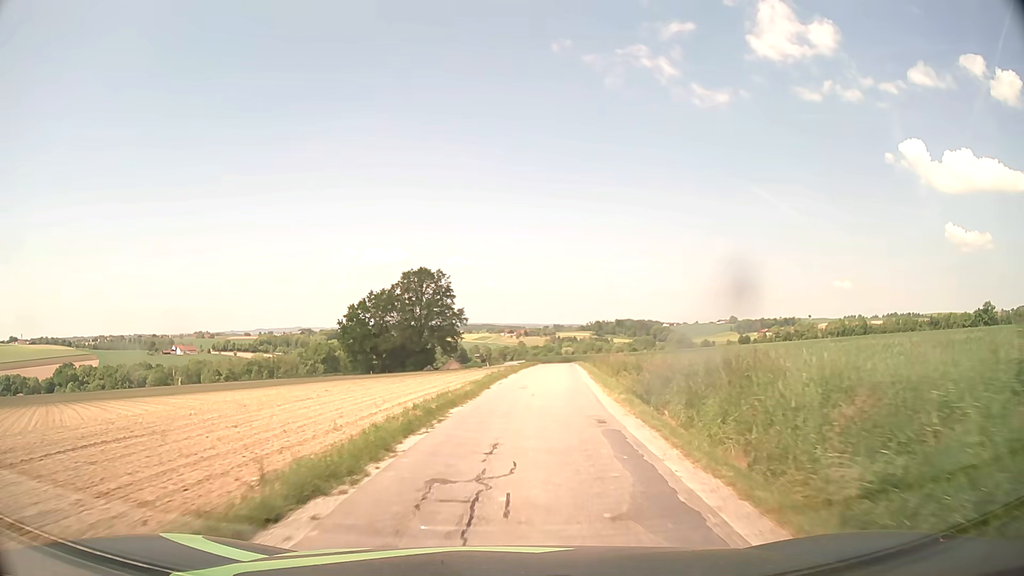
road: unclassified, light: Day
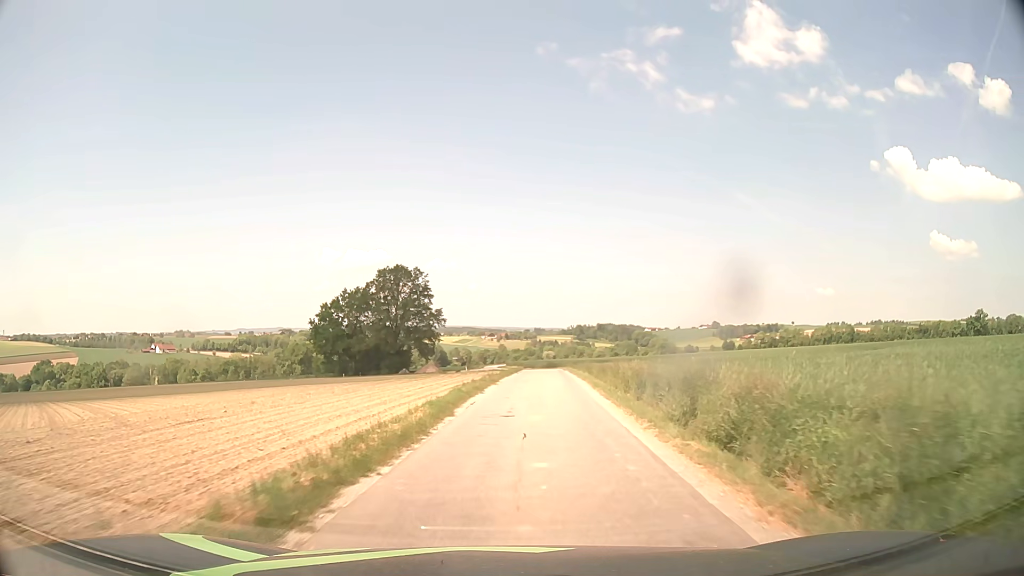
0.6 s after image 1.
(+0.1, +8.4) m; +2°
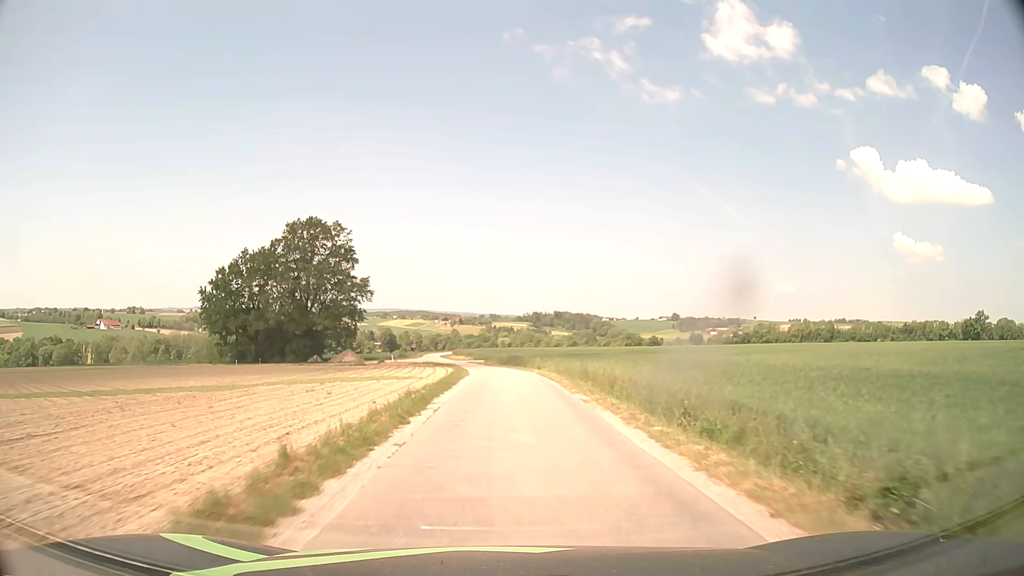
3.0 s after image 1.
(+1.5, +37.3) m; +4°
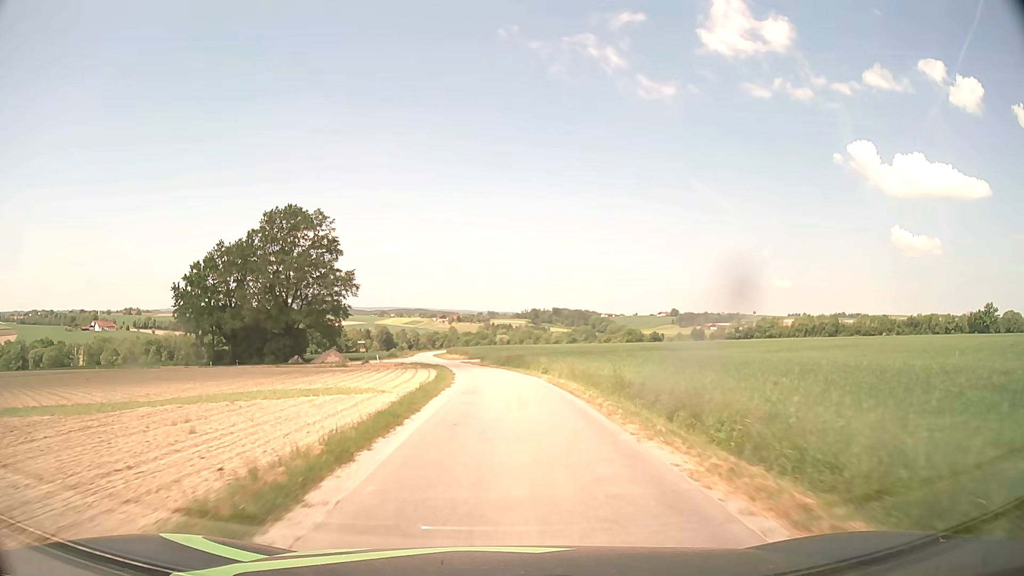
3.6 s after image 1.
(0.0, +9.7) m; 0°
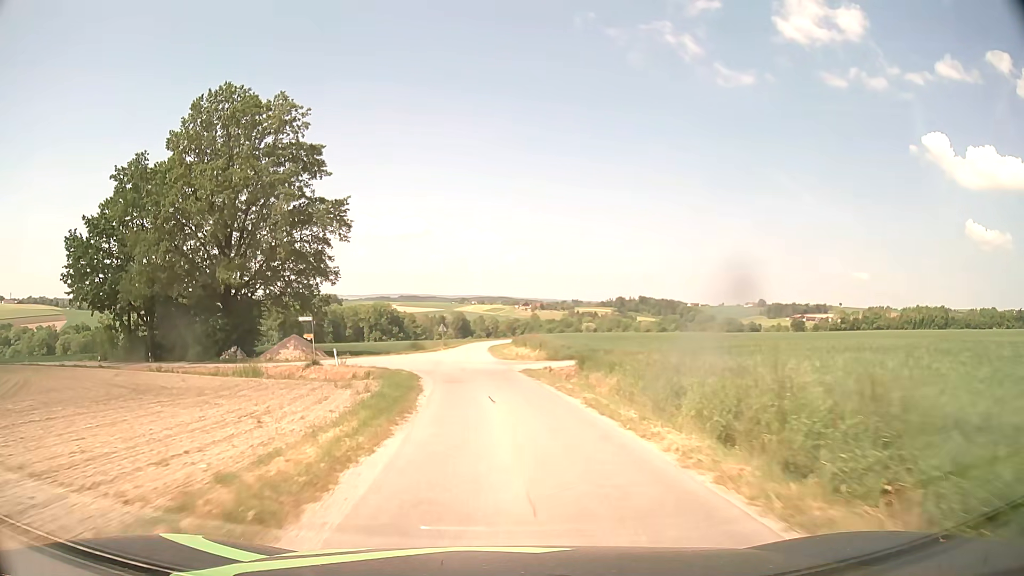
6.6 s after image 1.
(-2.1, +47.0) m; -7°
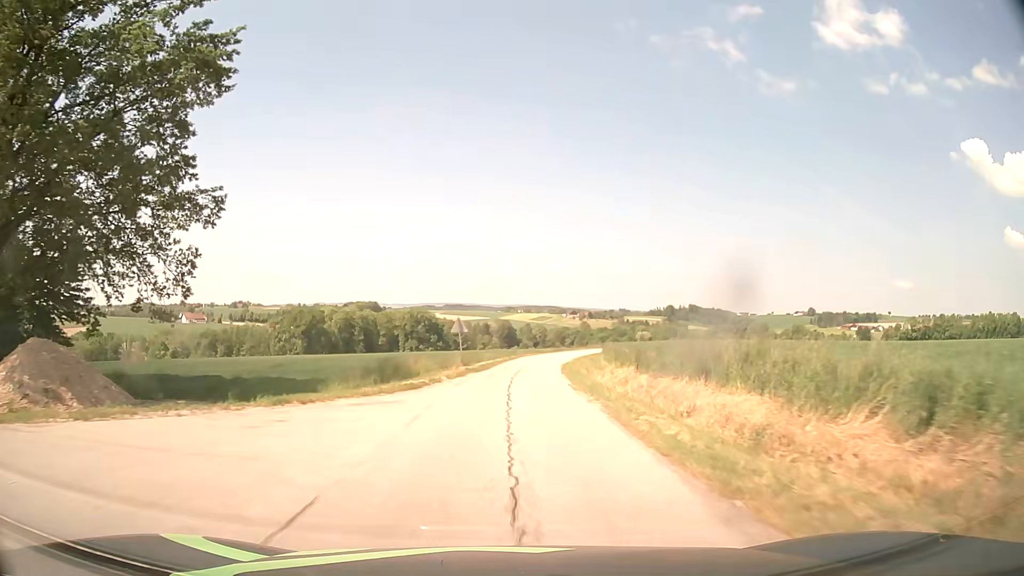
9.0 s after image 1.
(-2.2, +37.3) m; -4°
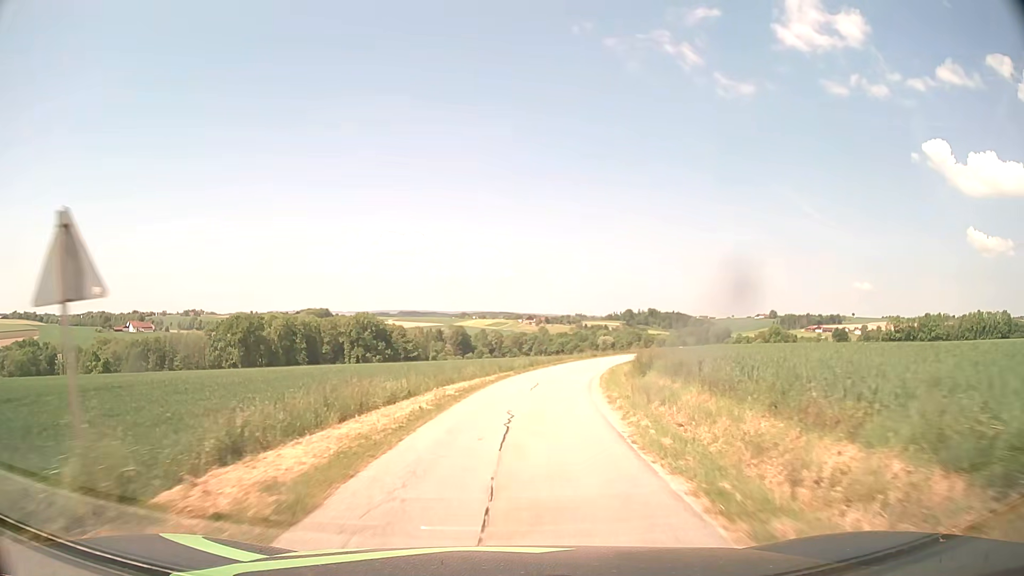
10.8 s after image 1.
(+0.6, +28.0) m; +3°
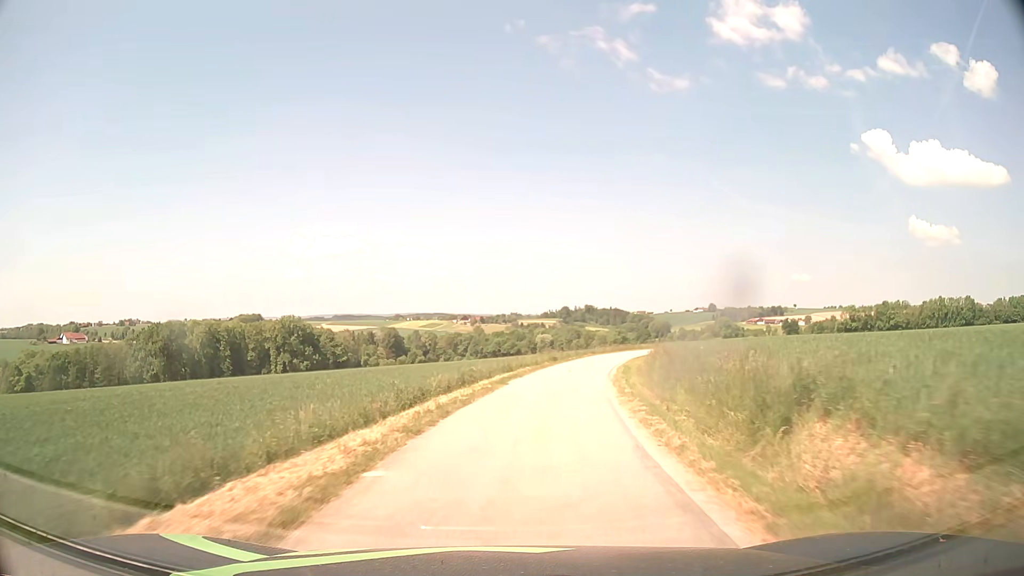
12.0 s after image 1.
(+0.8, +18.6) m; +5°
(0, +10) (+1, +20) (+3, +30) (+5, +40) (+8, +49) (+11, +59) (+15, +68) (+19, +77) (+23, +86) (+28, +95) m
